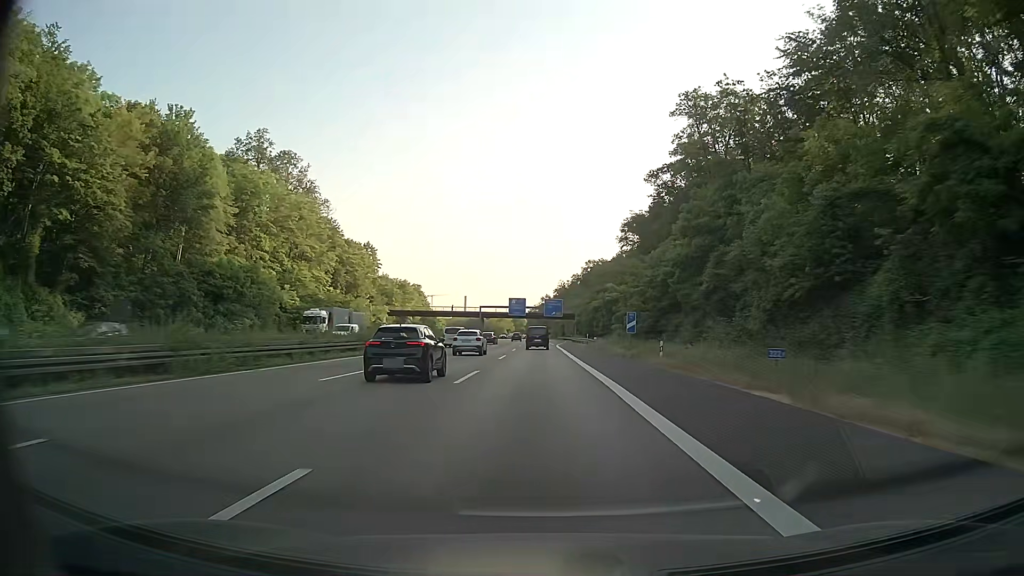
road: motorway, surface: asphalt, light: Day
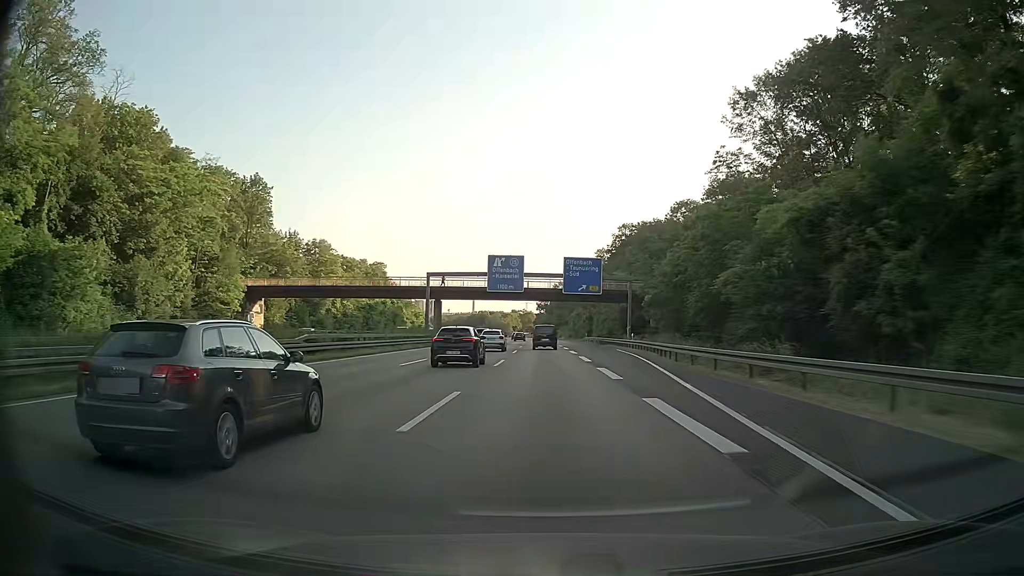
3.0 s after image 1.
(-0.7, +79.6) m; -1°
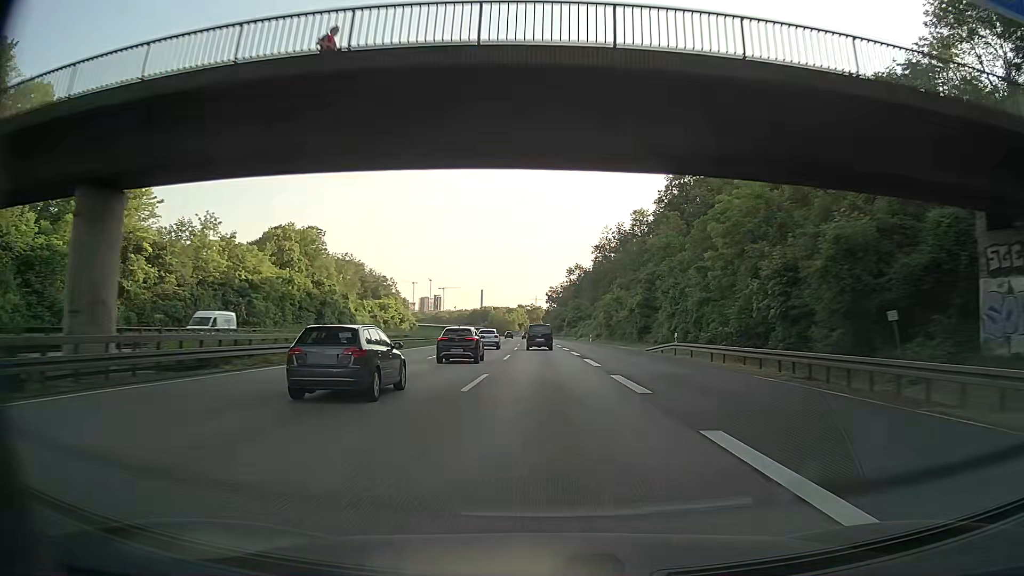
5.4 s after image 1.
(-0.4, +64.7) m; -1°
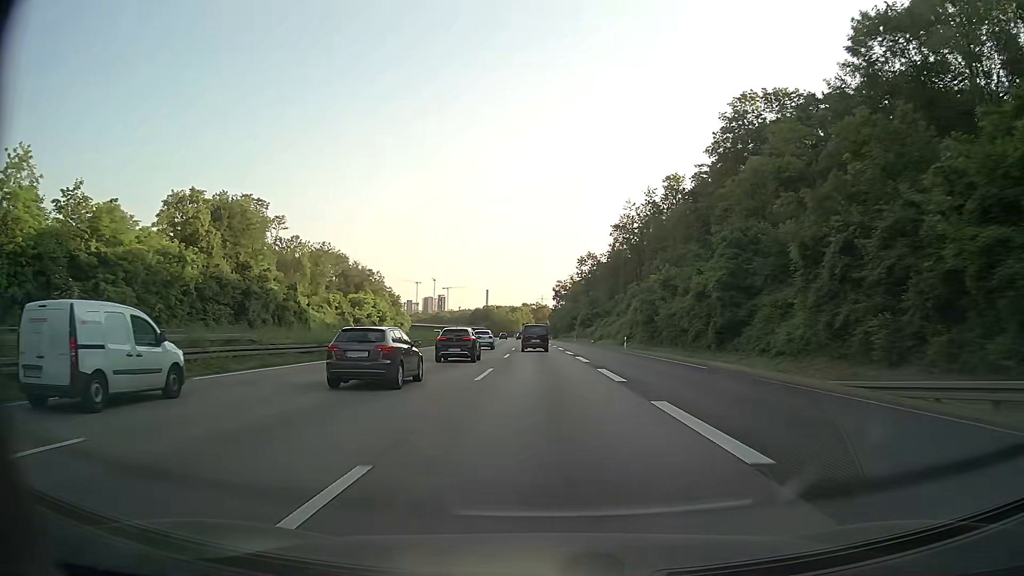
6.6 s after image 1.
(-0.2, +32.3) m; -1°
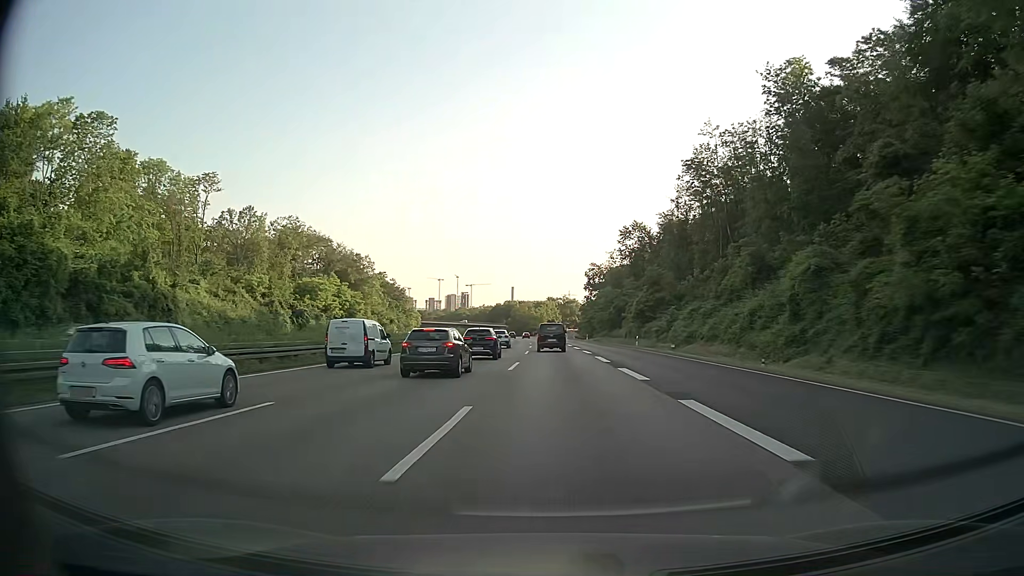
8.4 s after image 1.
(-0.8, +48.2) m; -2°
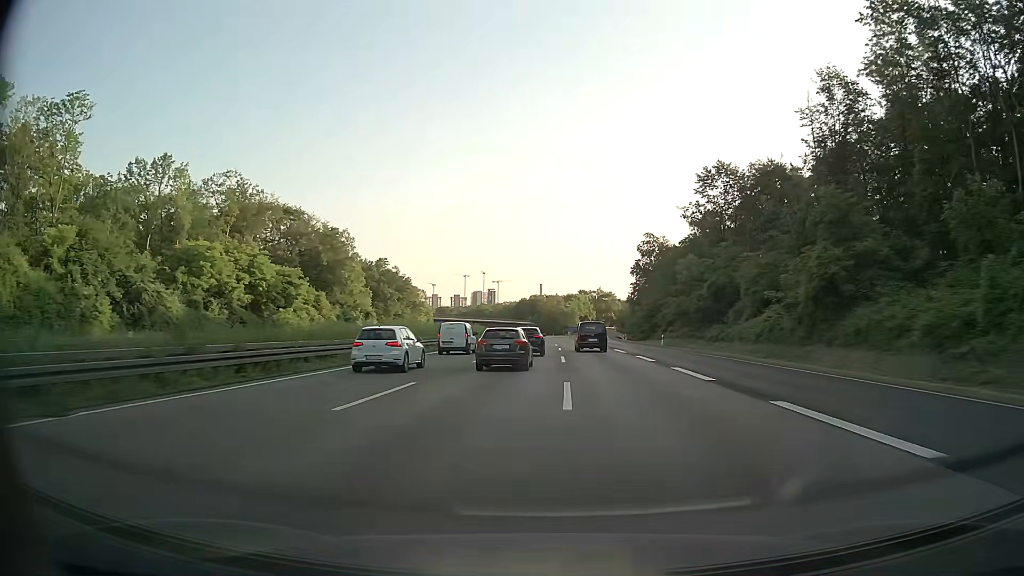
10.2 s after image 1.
(-1.1, +48.1) m; -2°
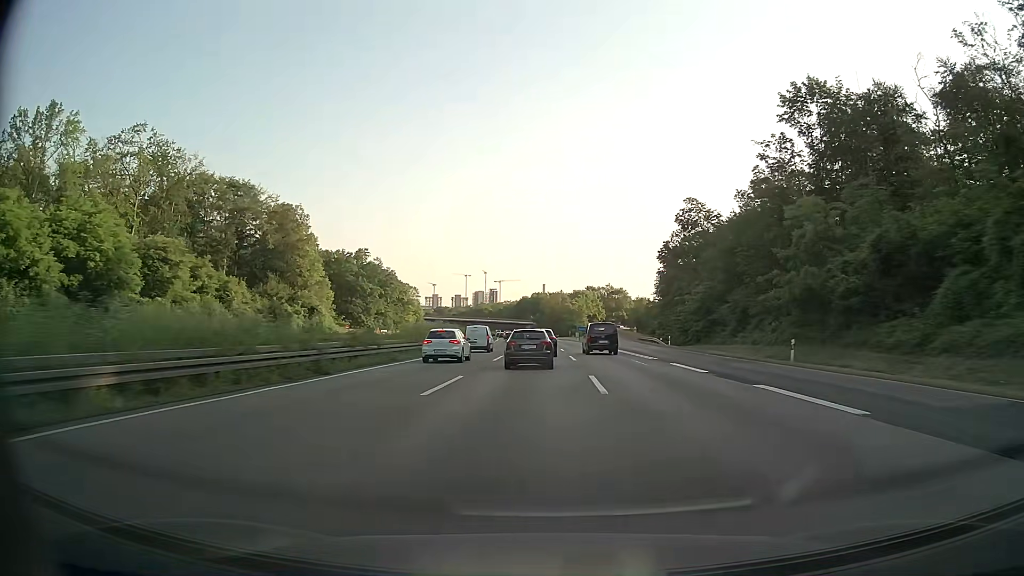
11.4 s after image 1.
(-0.2, +32.0) m; 0°
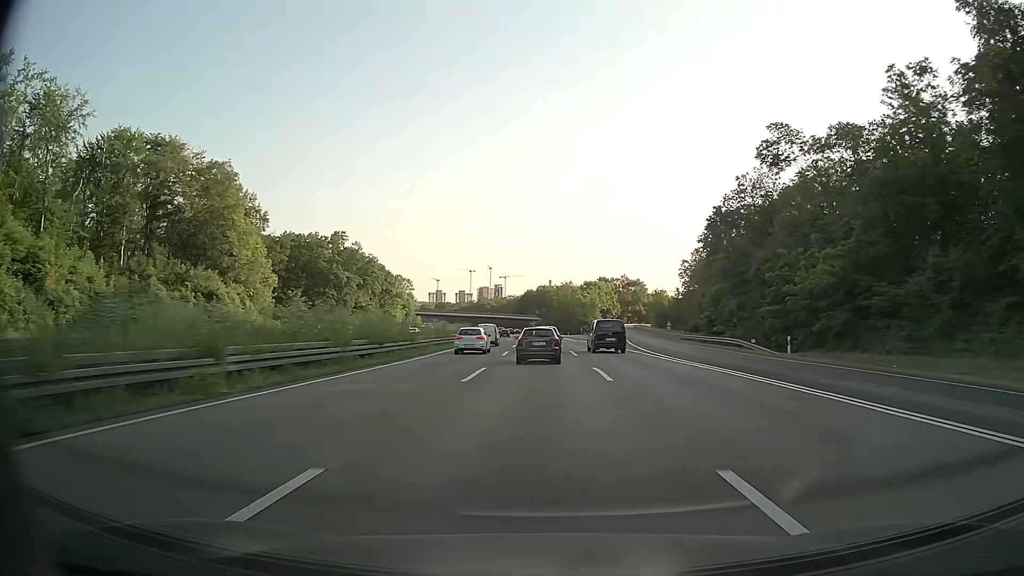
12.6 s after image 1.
(-0.2, +31.9) m; -1°
(0, +10) (0, +20) (0, +30) (0, +40) (0, +50) (-1, +60) (-1, +70) (-1, +80) (-2, +90) (-2, +100) m
